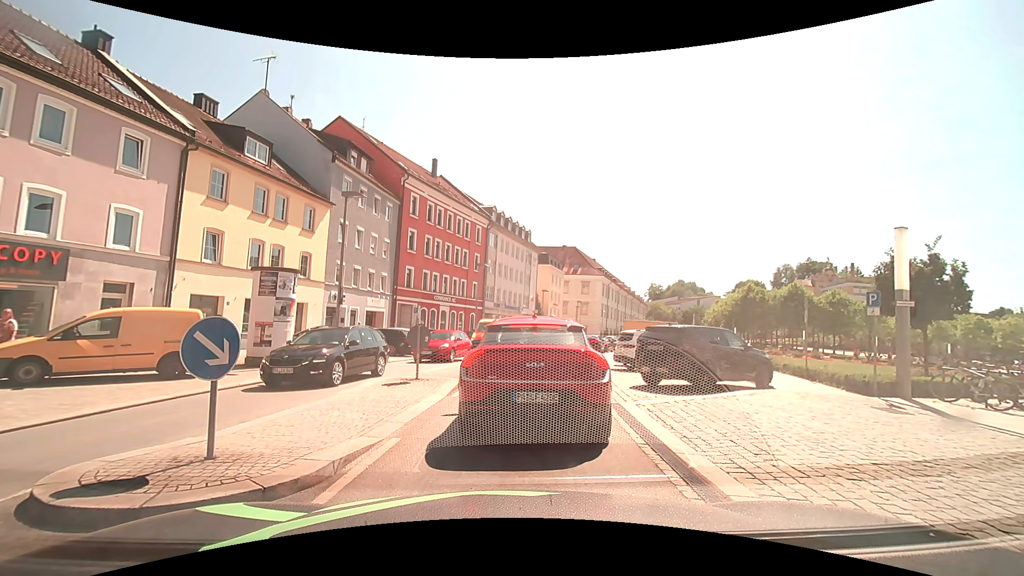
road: tertiary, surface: asphalt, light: Day
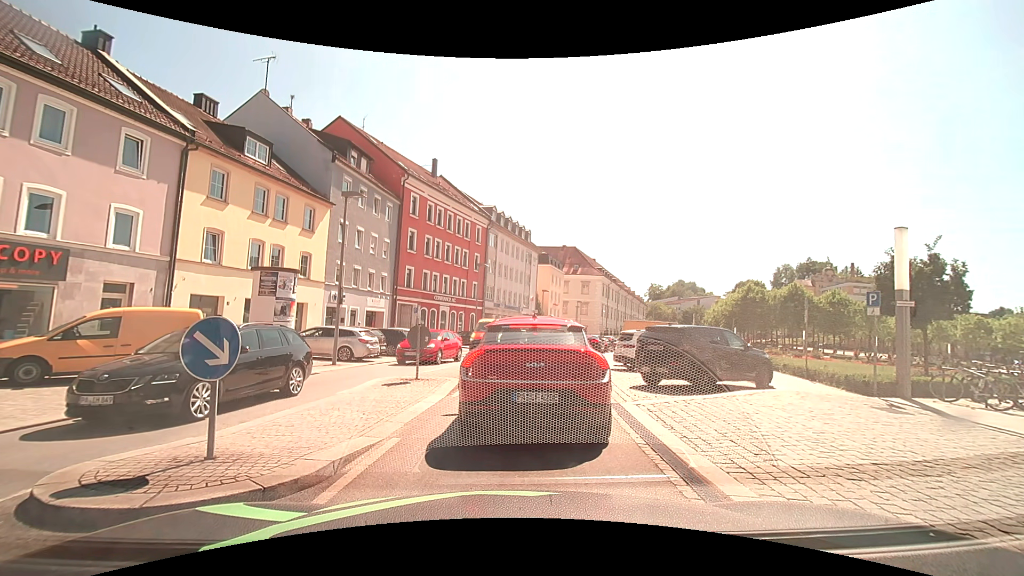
(0.0, 0.0) m; 0°
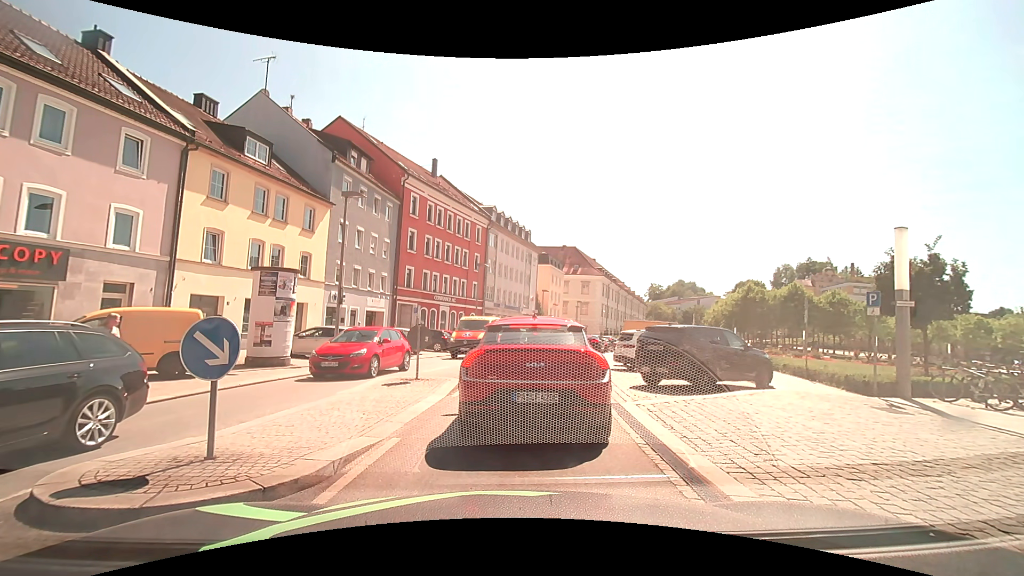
(0.0, 0.0) m; 0°
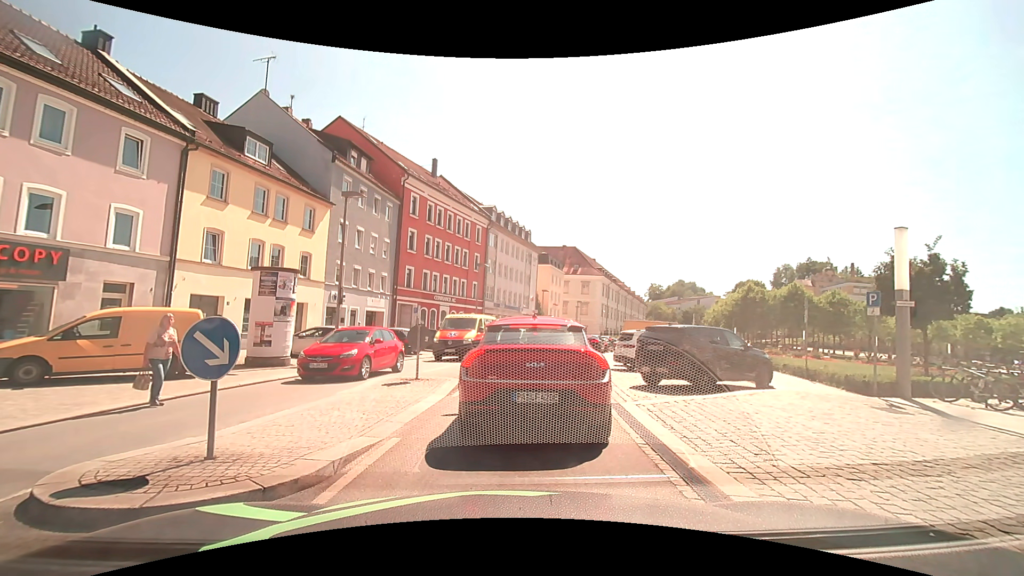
(0.0, 0.0) m; 0°
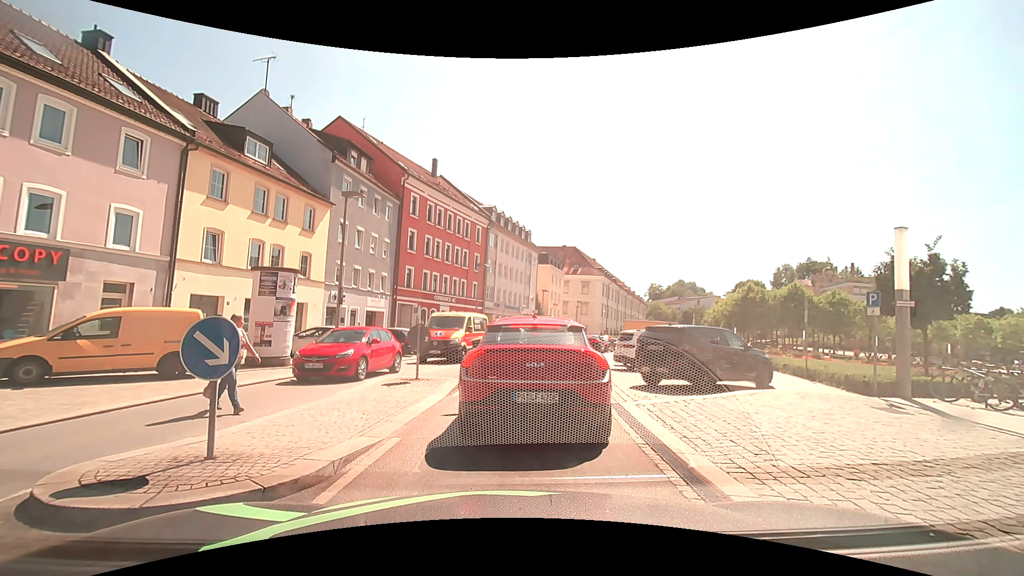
(0.0, 0.0) m; 0°
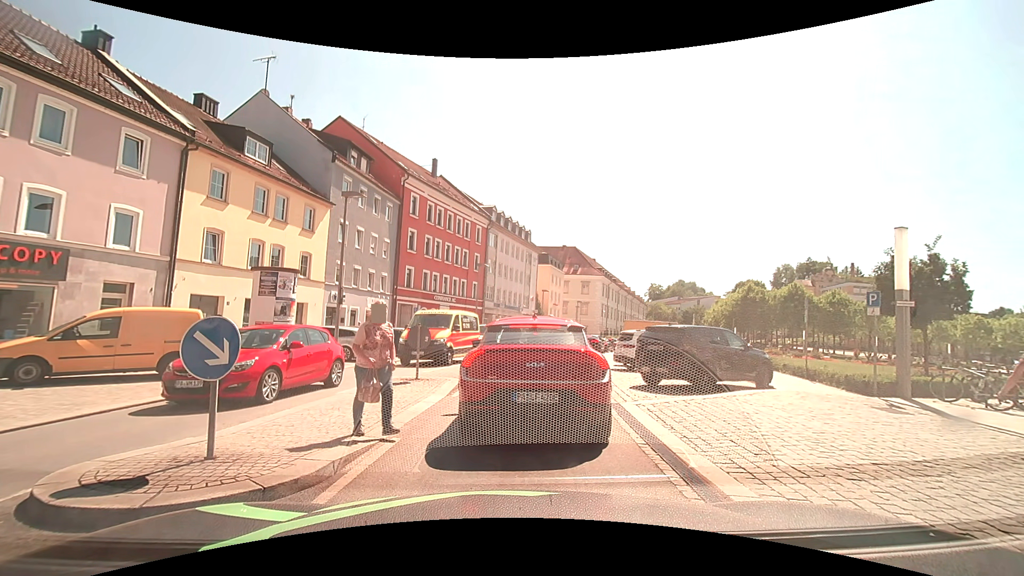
(0.0, 0.0) m; 0°
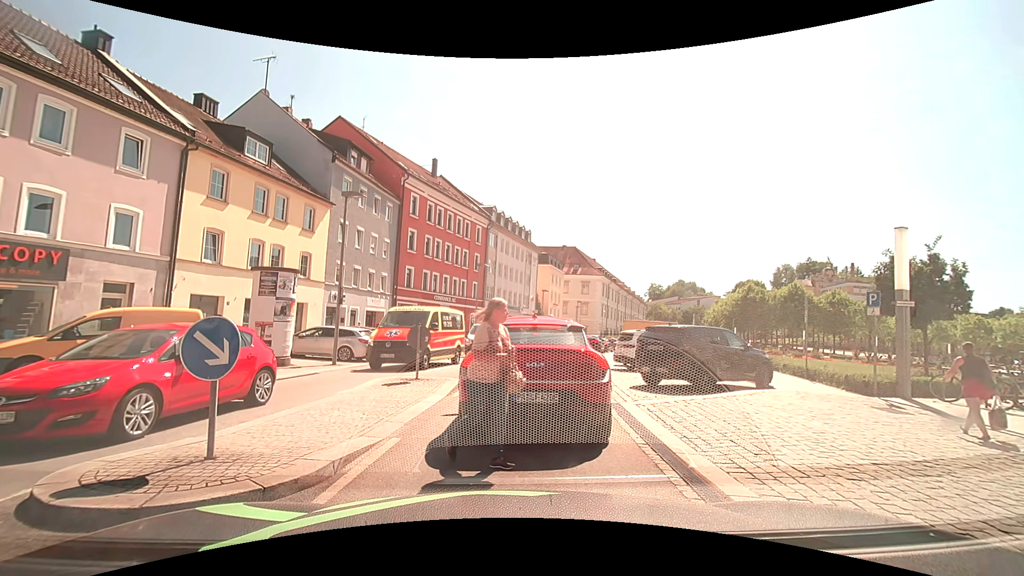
(0.0, 0.0) m; 0°
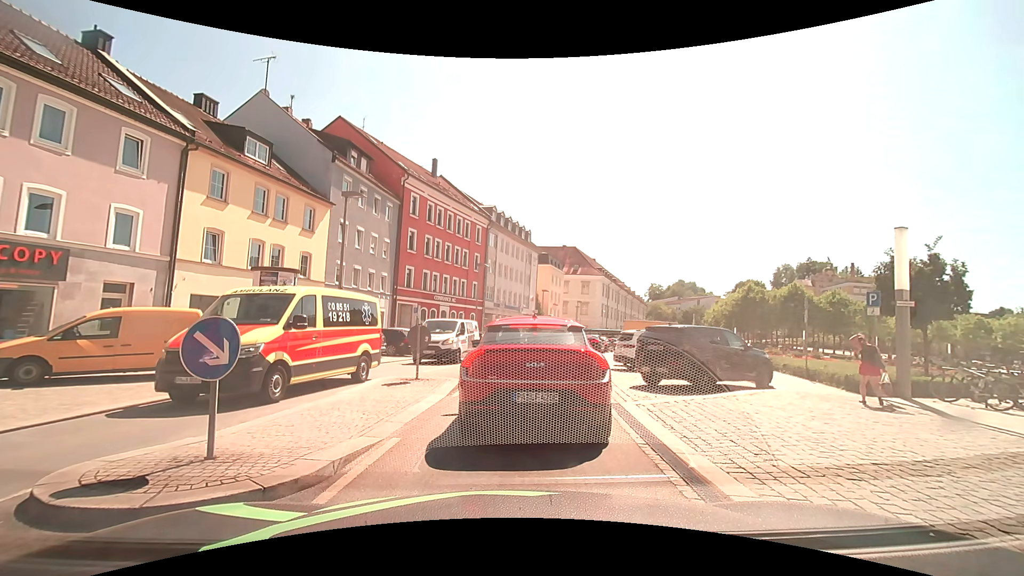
(0.0, 0.0) m; 0°
